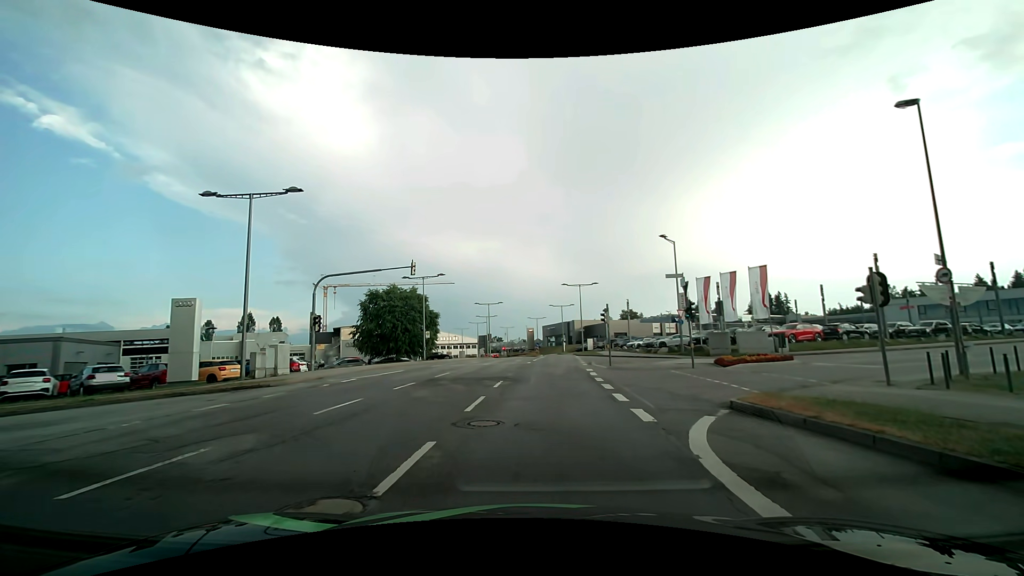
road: secondary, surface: asphalt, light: Day
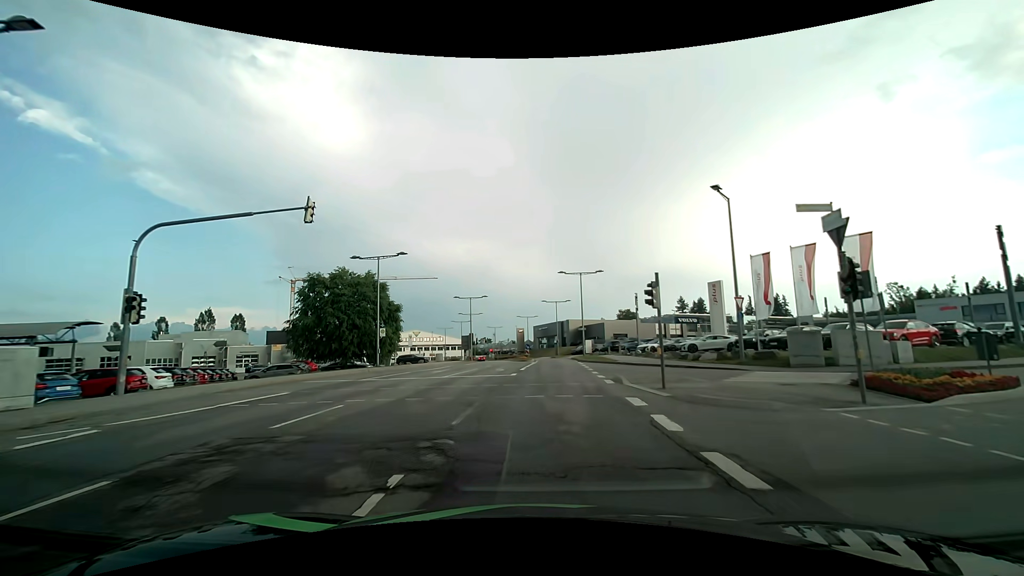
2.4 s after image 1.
(+0.3, +13.3) m; +2°
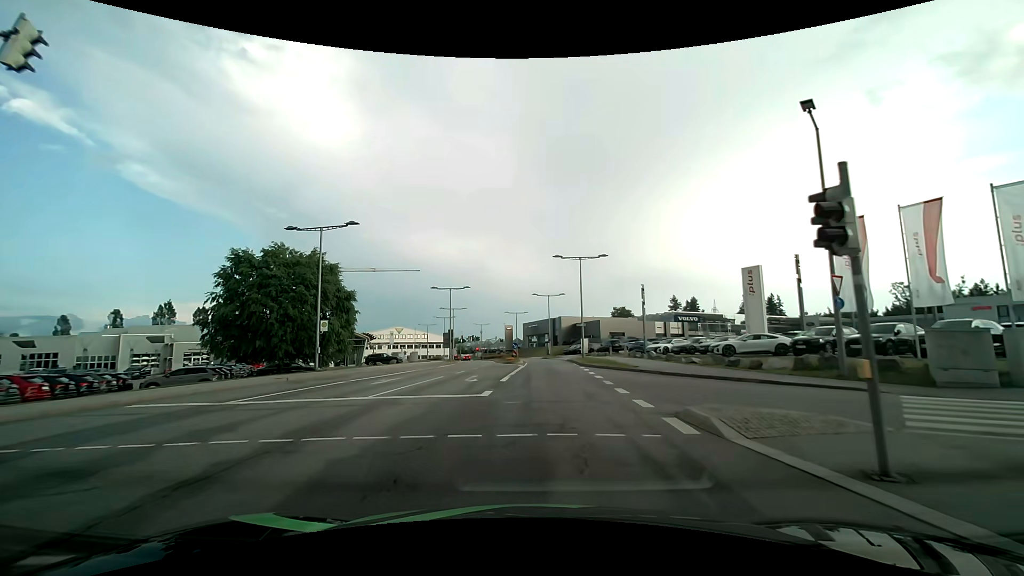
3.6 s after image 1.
(0.0, +9.6) m; +1°
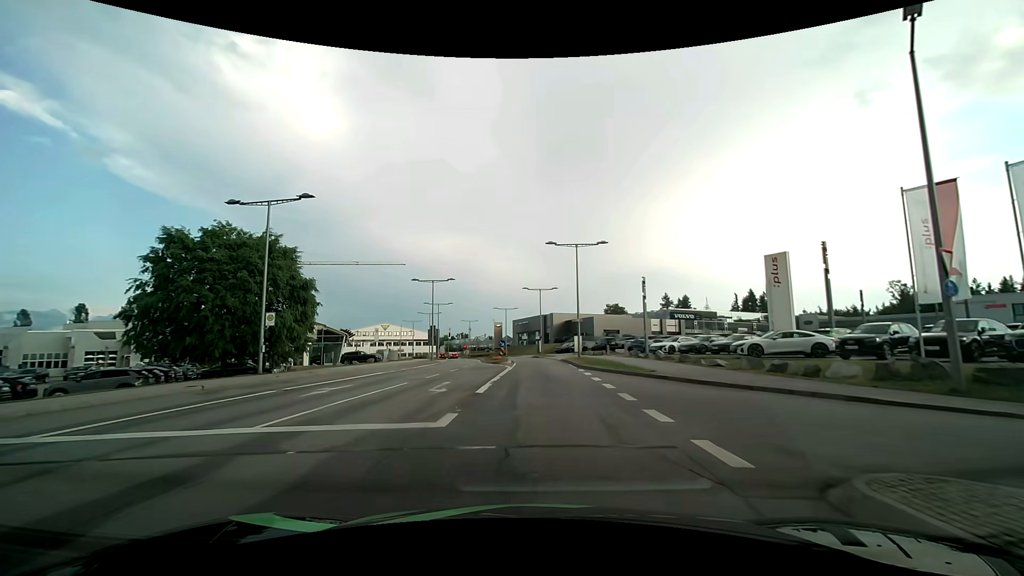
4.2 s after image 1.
(0.0, +5.2) m; +1°
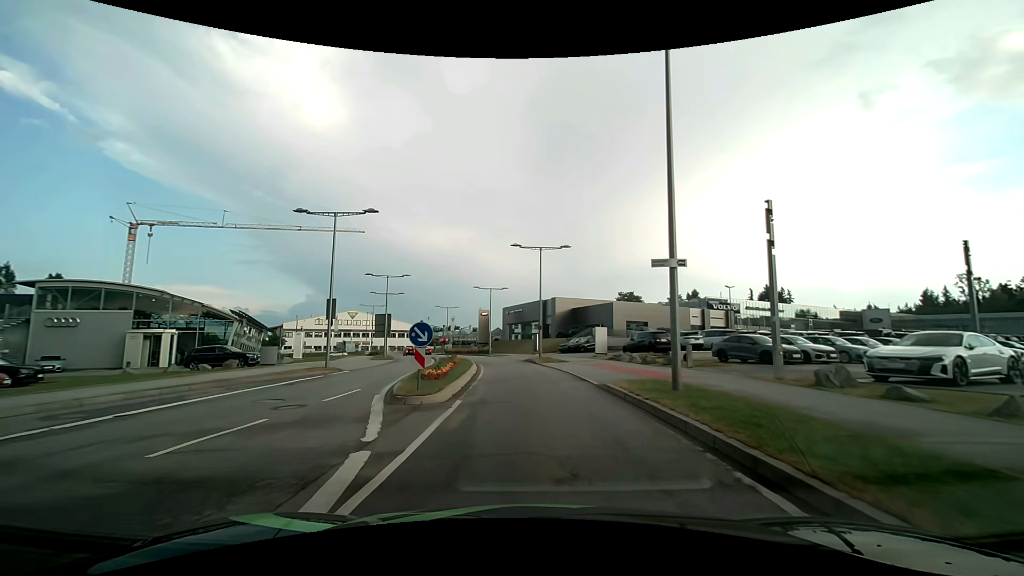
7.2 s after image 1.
(+0.4, +27.3) m; 0°
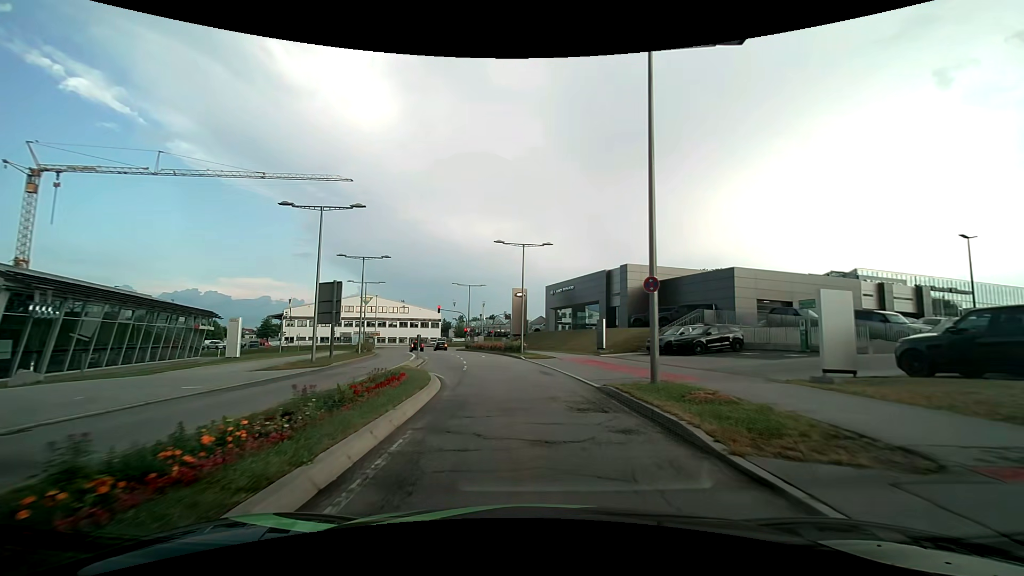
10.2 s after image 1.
(-0.8, +27.1) m; -5°
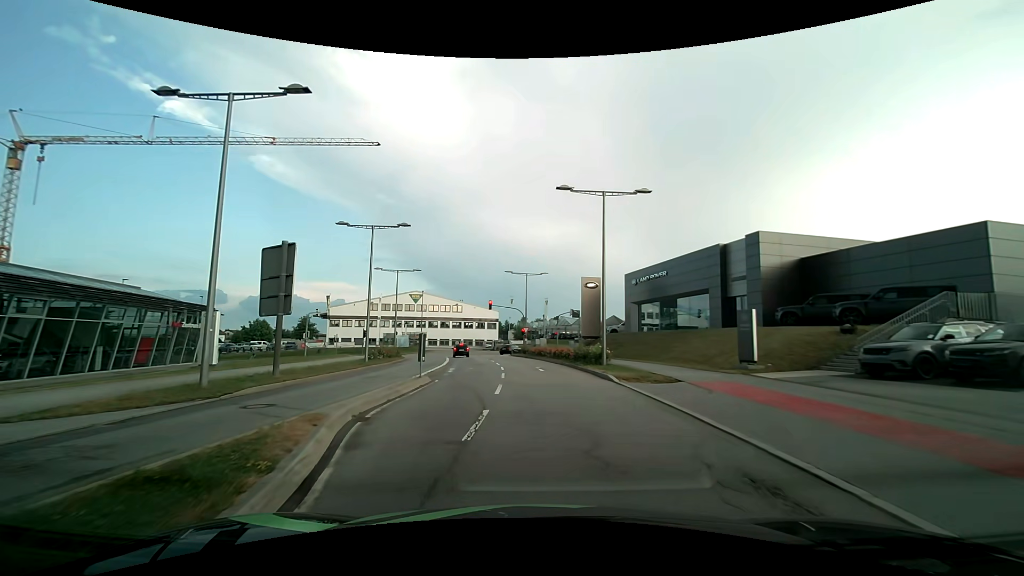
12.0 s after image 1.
(-0.9, +14.9) m; -7°
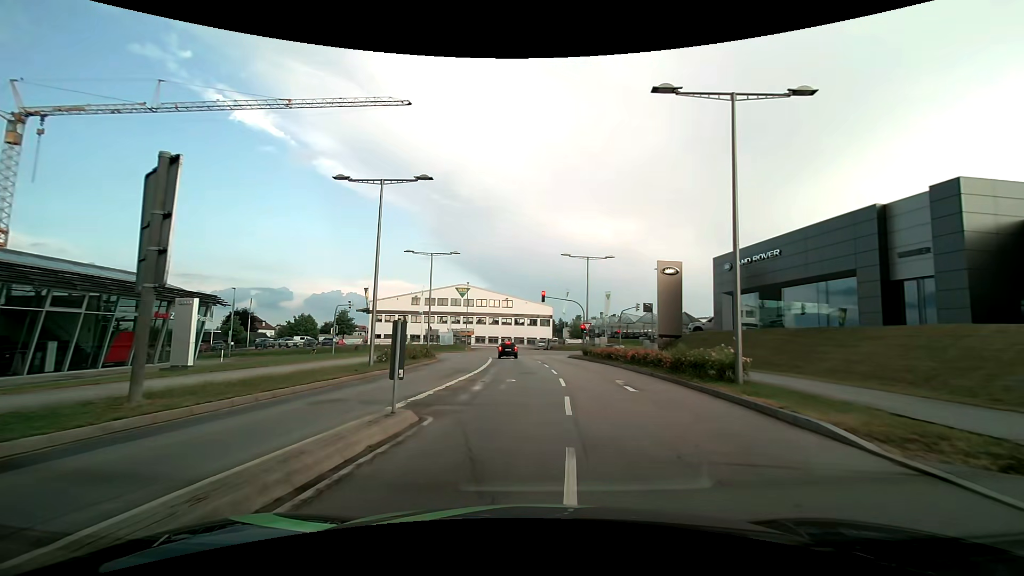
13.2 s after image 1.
(-0.6, +9.7) m; -6°
(0, +10) (0, +20) (-1, +30) (-2, +40) (-2, +50) (-5, +60) (-12, +66) (-21, +69) (-31, +68) (-41, +67) m
